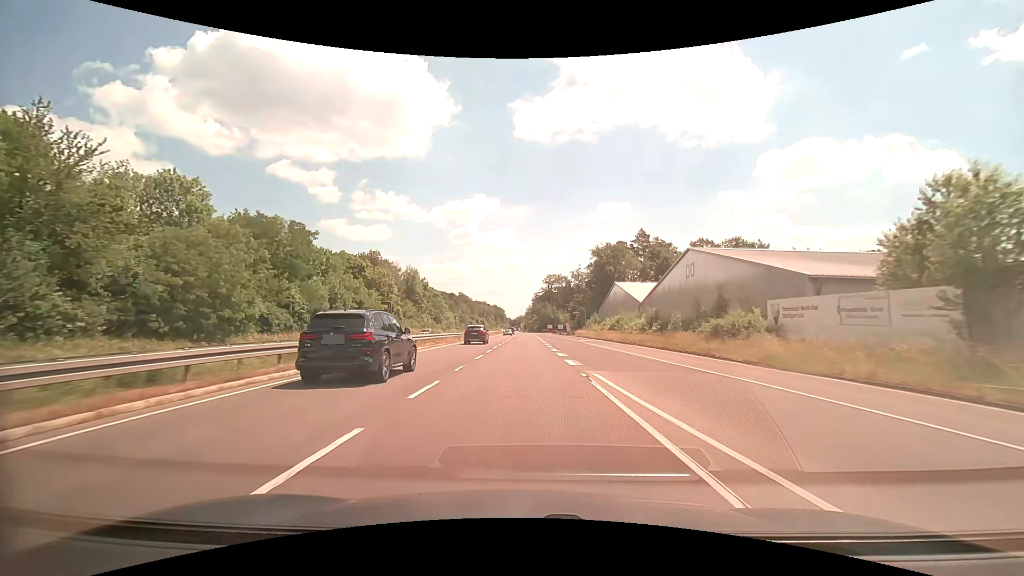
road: trunk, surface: asphalt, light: Day
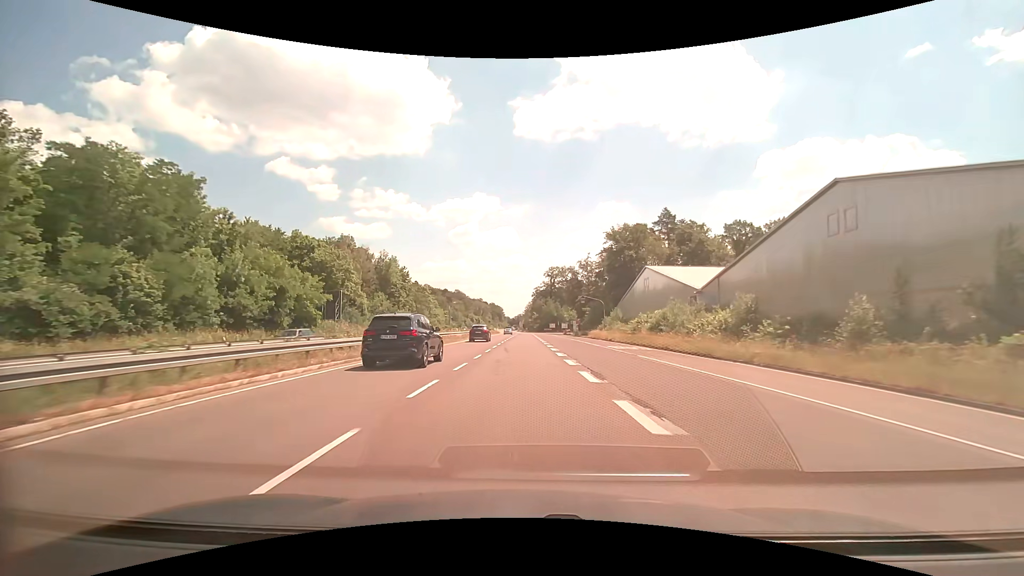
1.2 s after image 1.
(+0.1, +24.2) m; 0°
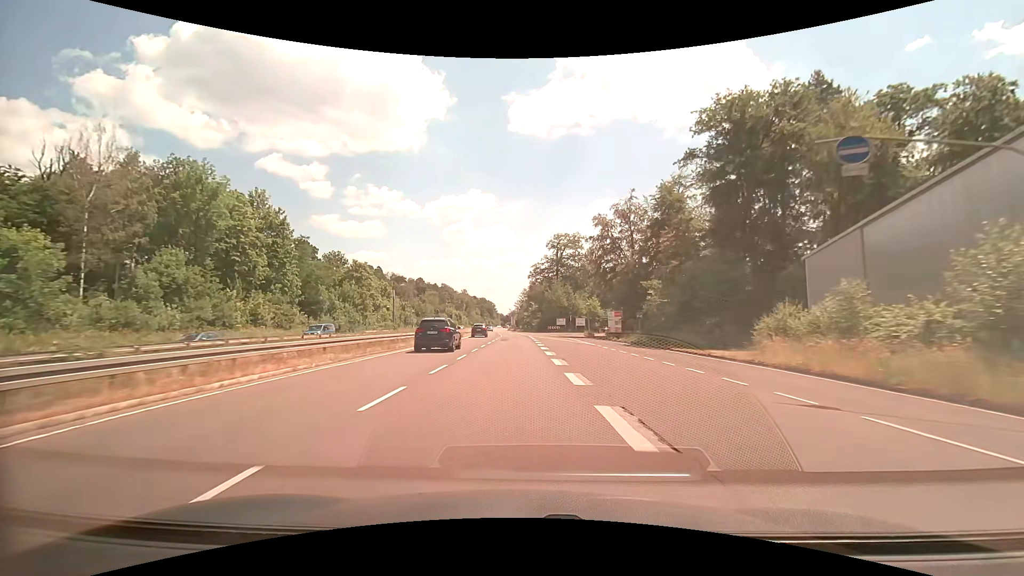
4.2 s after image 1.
(+0.4, +61.5) m; +1°
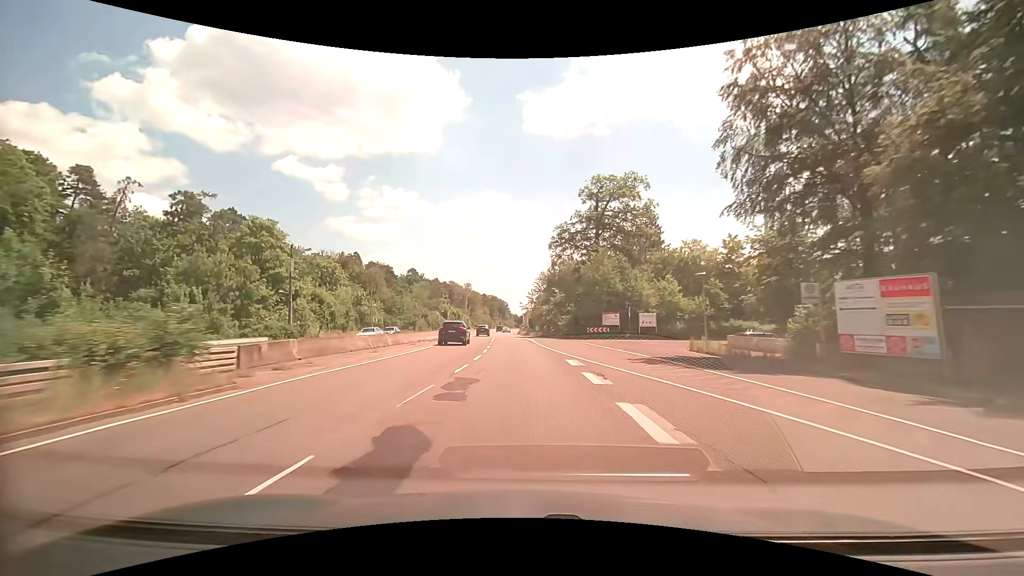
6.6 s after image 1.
(-0.6, +47.6) m; -2°
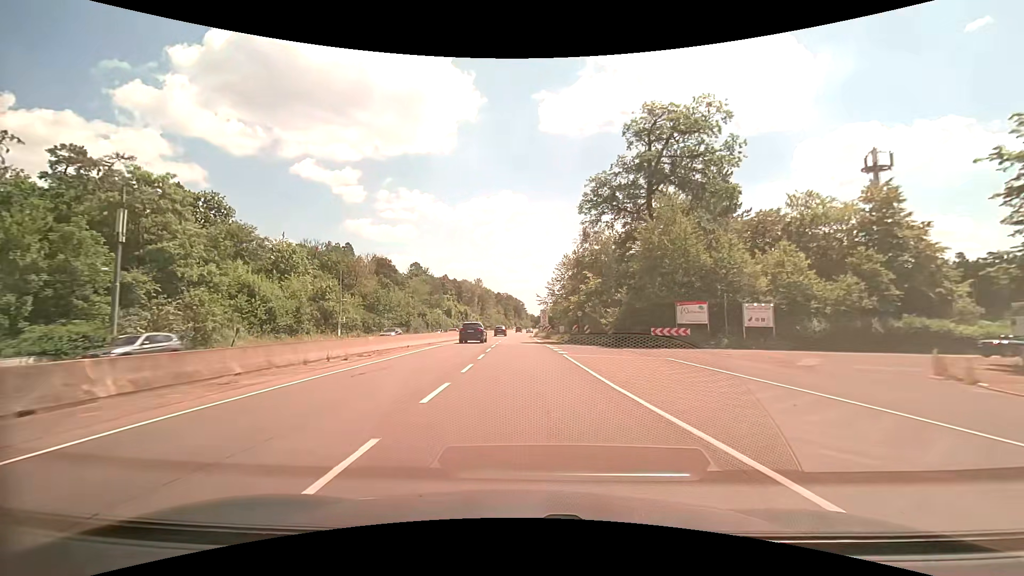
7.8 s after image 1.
(-0.3, +23.5) m; -2°
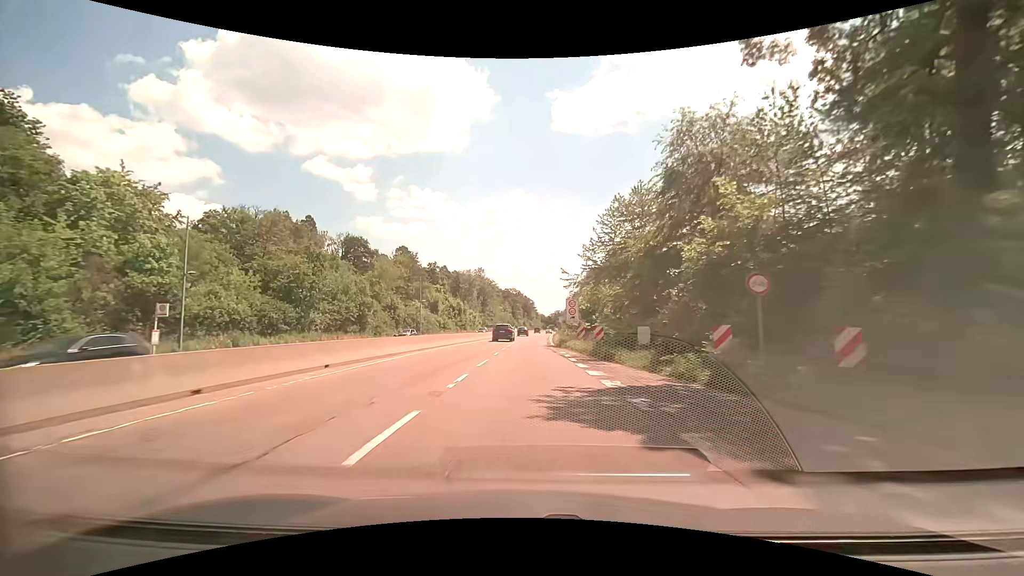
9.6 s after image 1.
(-0.8, +34.7) m; -2°
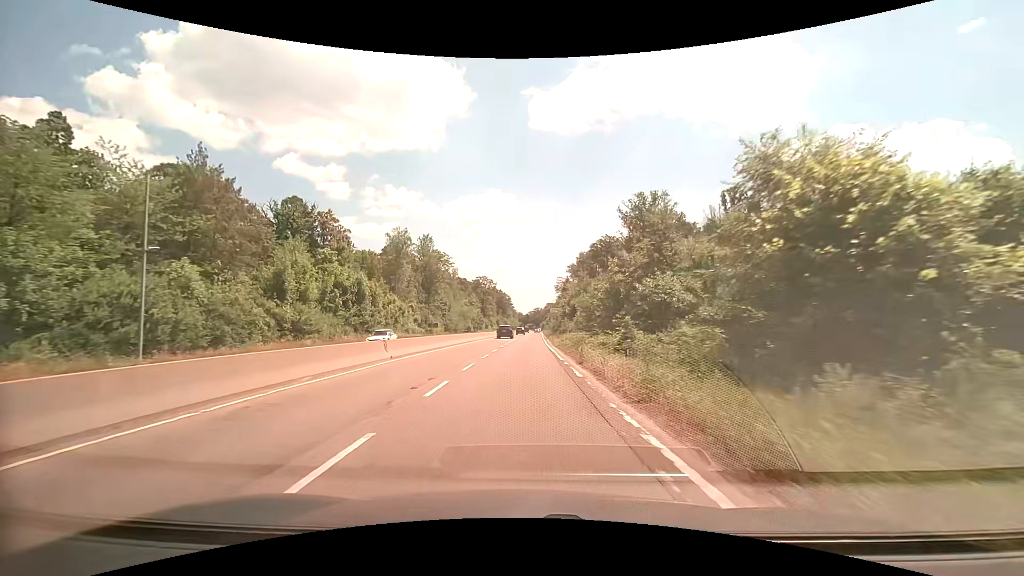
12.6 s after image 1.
(+1.1, +56.9) m; +2°
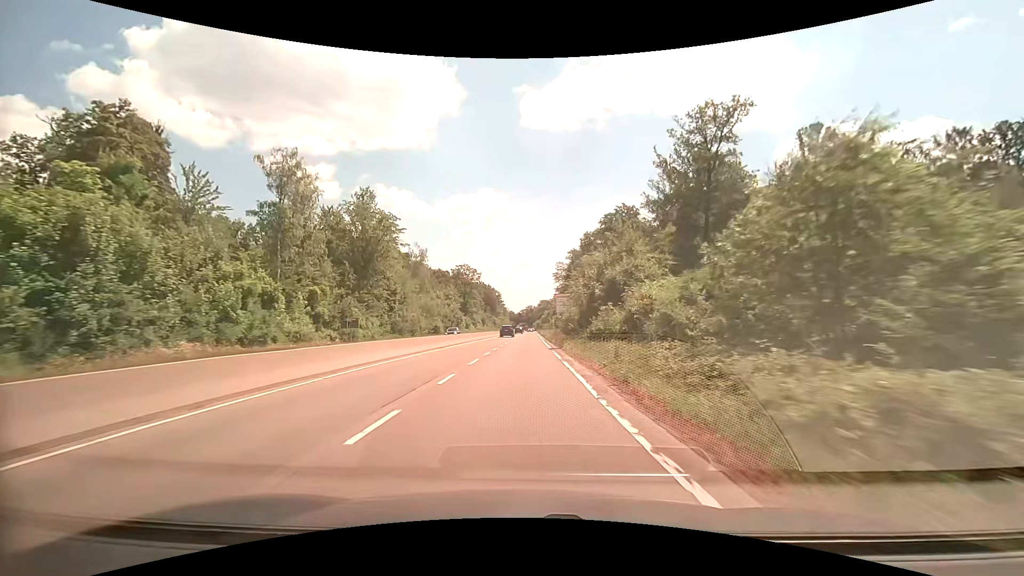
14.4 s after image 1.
(+0.5, +35.2) m; +1°
(0, +10) (0, +20) (0, +30) (0, +40) (0, +50) (+1, +60) (+1, +70) (+1, +80) (+1, +90) (+1, +100) m
